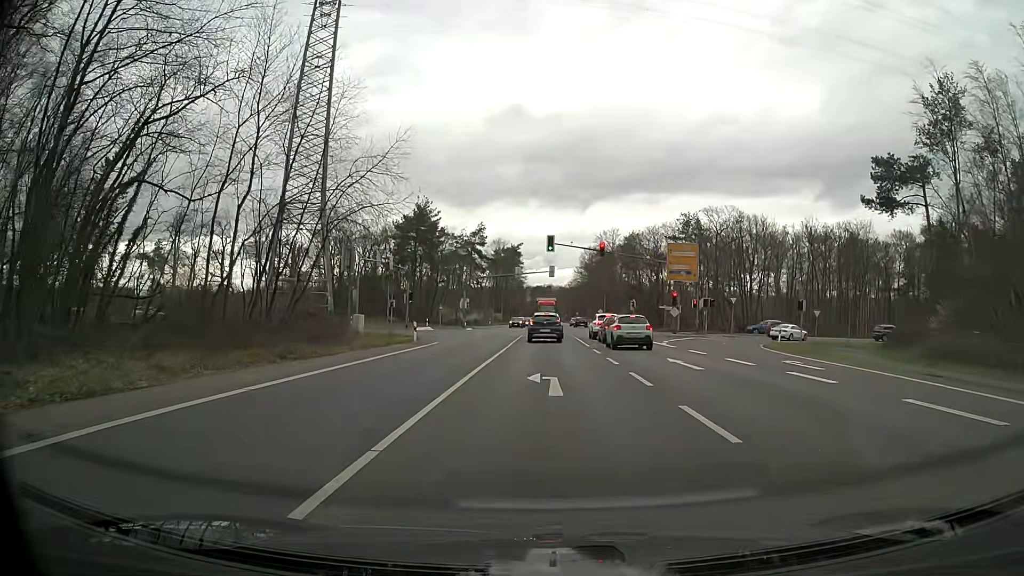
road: primary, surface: asphalt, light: Day
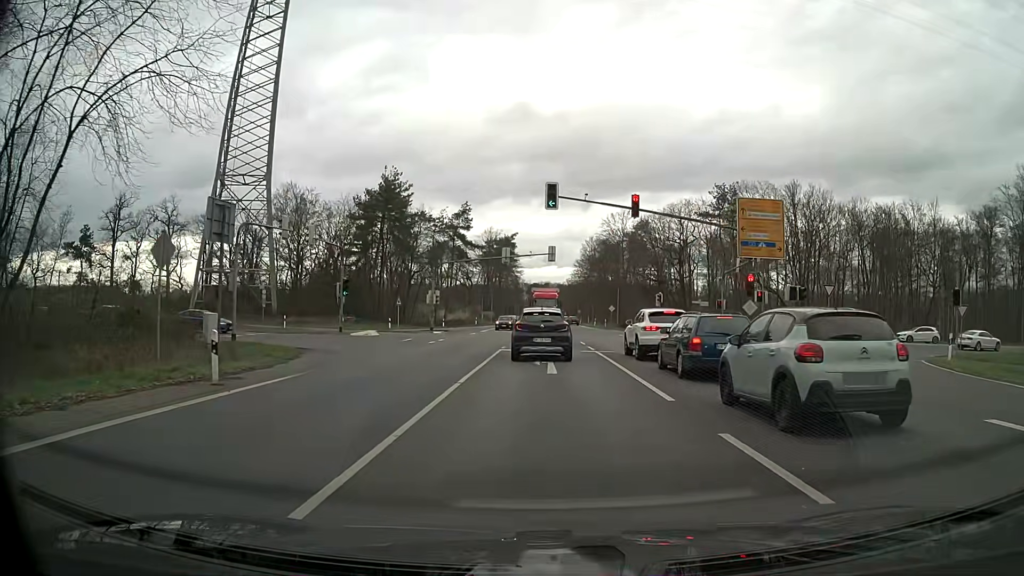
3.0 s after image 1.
(-0.1, +20.7) m; 0°
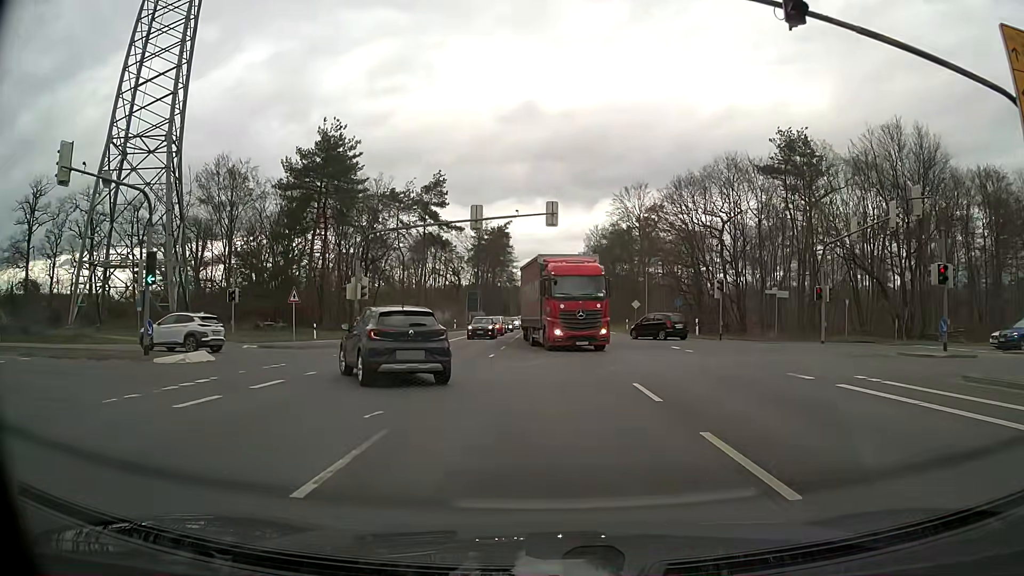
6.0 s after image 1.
(+0.3, +22.9) m; 0°
(-1, +10) (-4, +19) (-12, +25) (-22, +27) (-32, +25) (-42, +24) (-52, +23) (-62, +22) (-72, +21) (-82, +20) m
